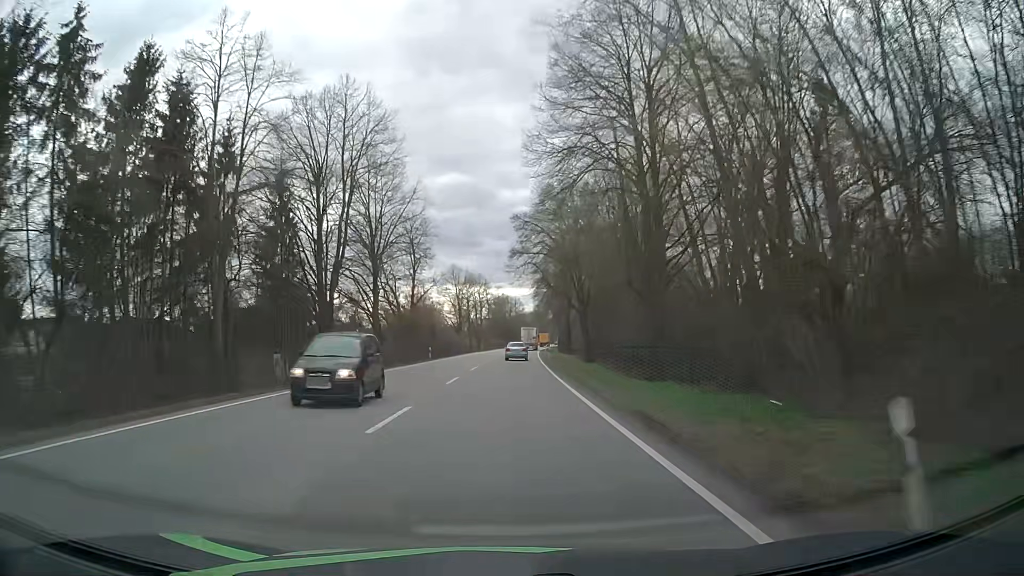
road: primary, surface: asphalt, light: Day
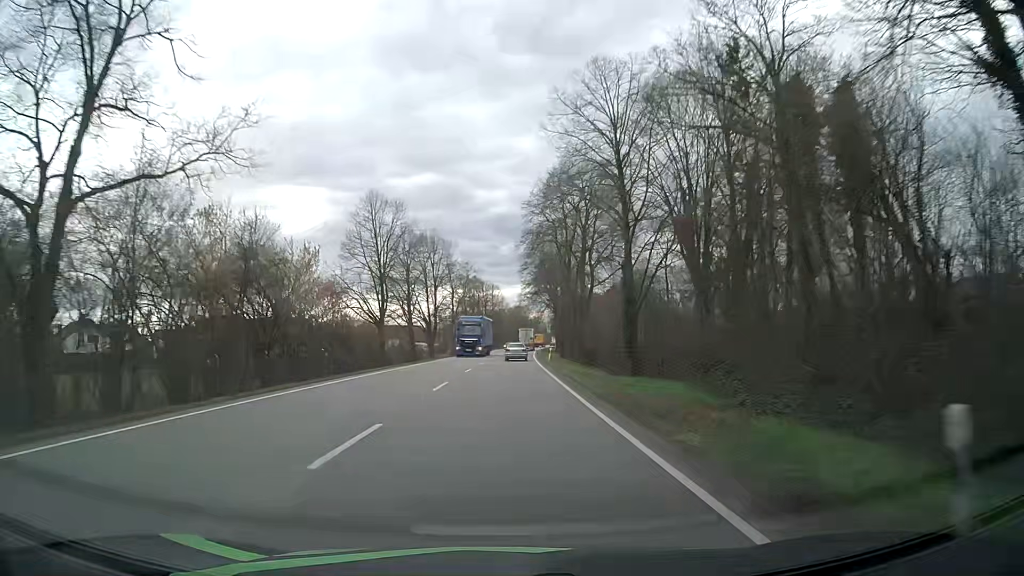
(+0.5, +50.7) m; +2°
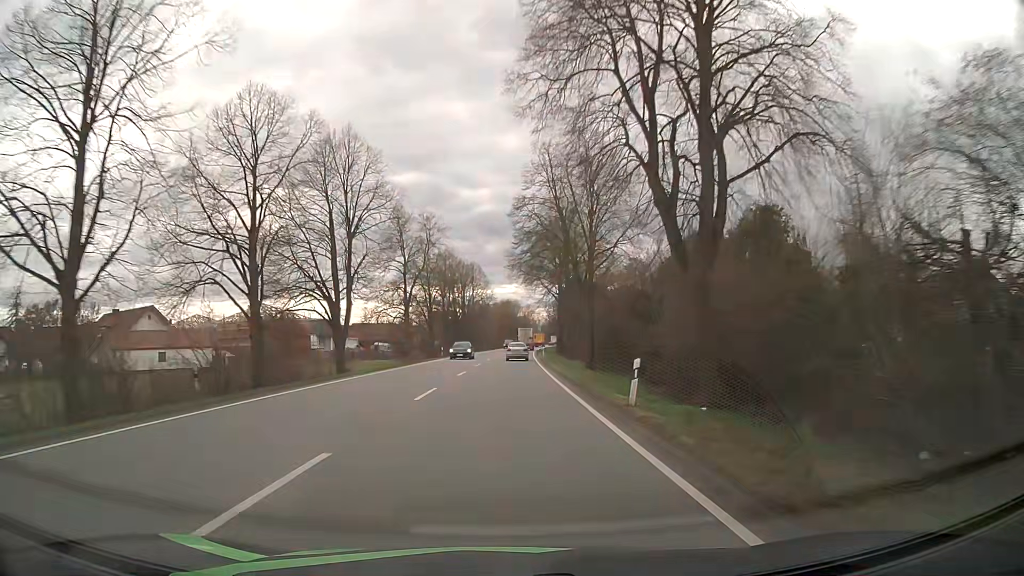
(+0.4, +38.8) m; +1°
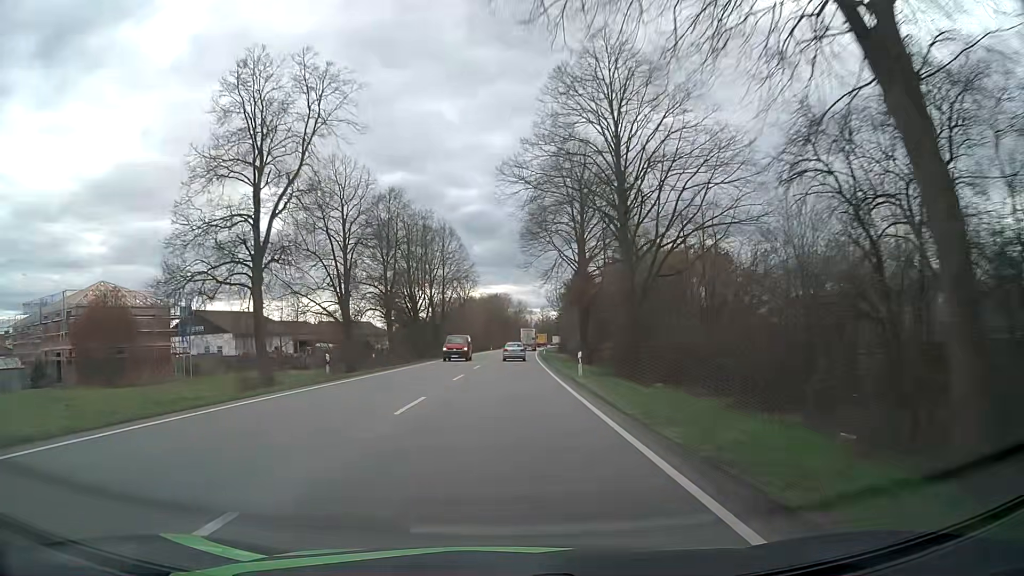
(+0.4, +38.9) m; +1°
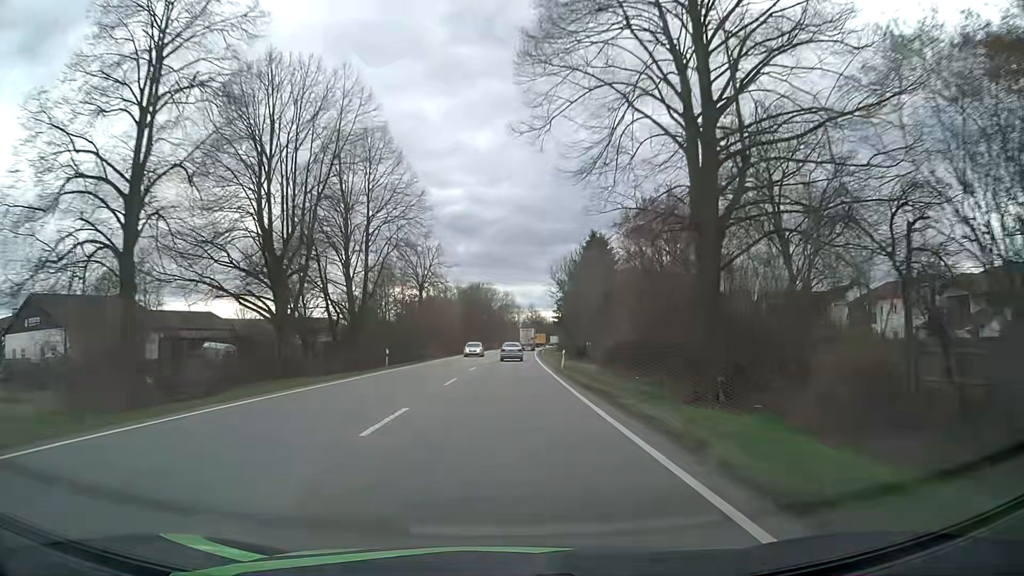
(+0.4, +38.8) m; +2°
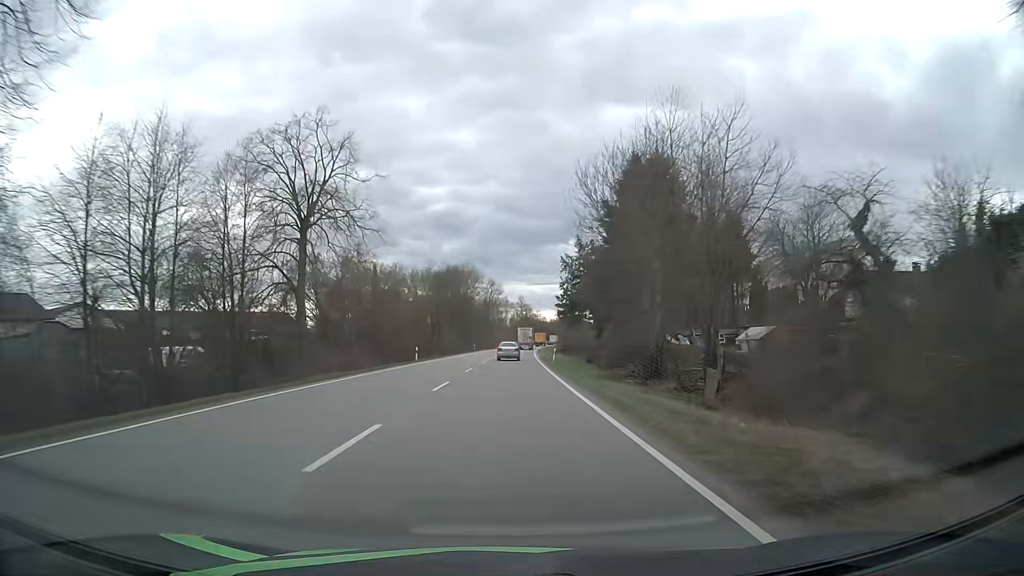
(+0.1, +38.6) m; +1°
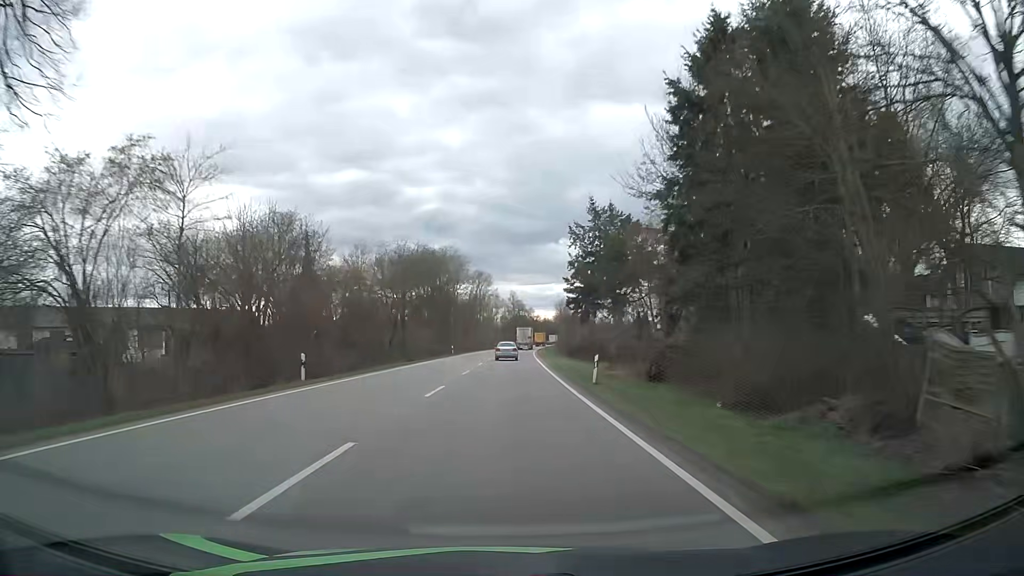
(+0.2, +25.7) m; +1°
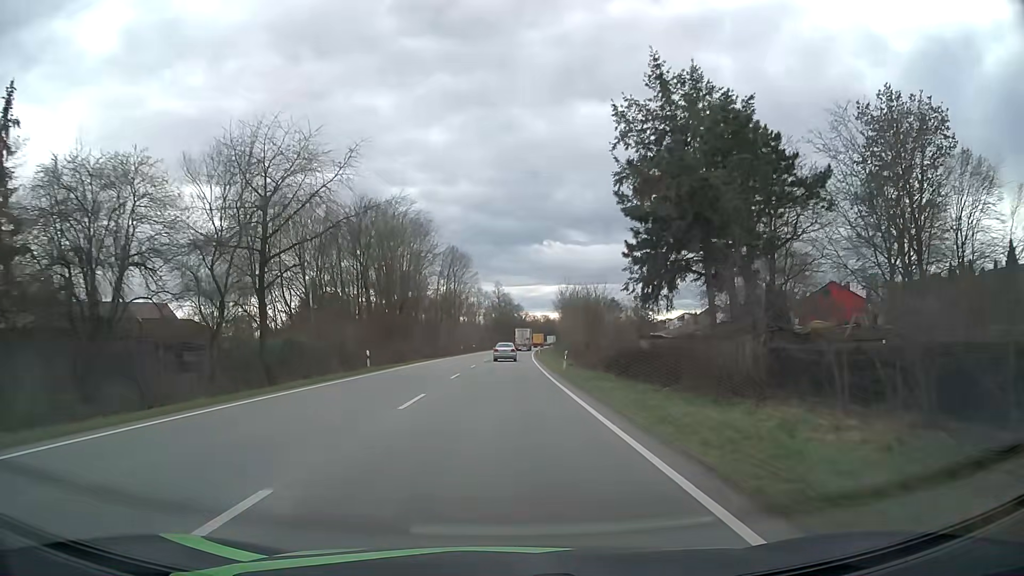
(+0.3, +38.5) m; +1°
(0, +10) (0, +20) (0, +30) (0, +40) (0, +50) (+1, +60) (+1, +70) (+1, +80) (+2, +90) (+2, +100) m
